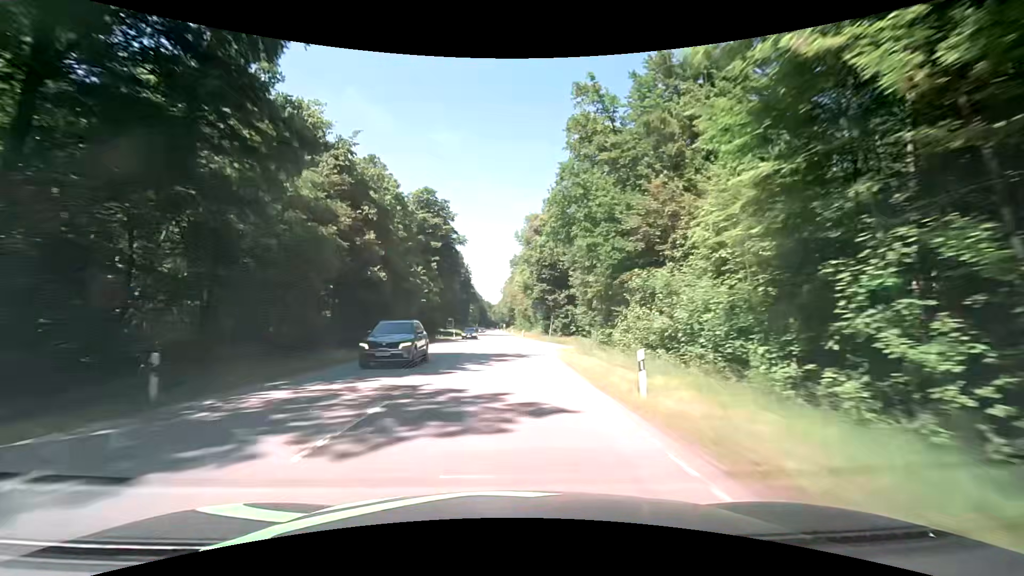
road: secondary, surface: asphalt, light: Day
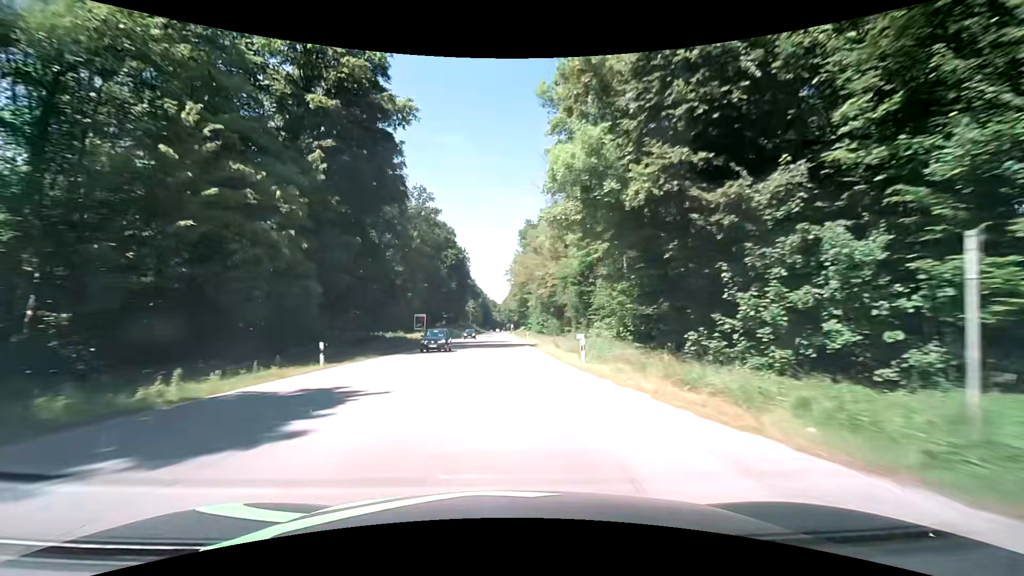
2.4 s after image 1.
(-0.7, +56.8) m; -1°
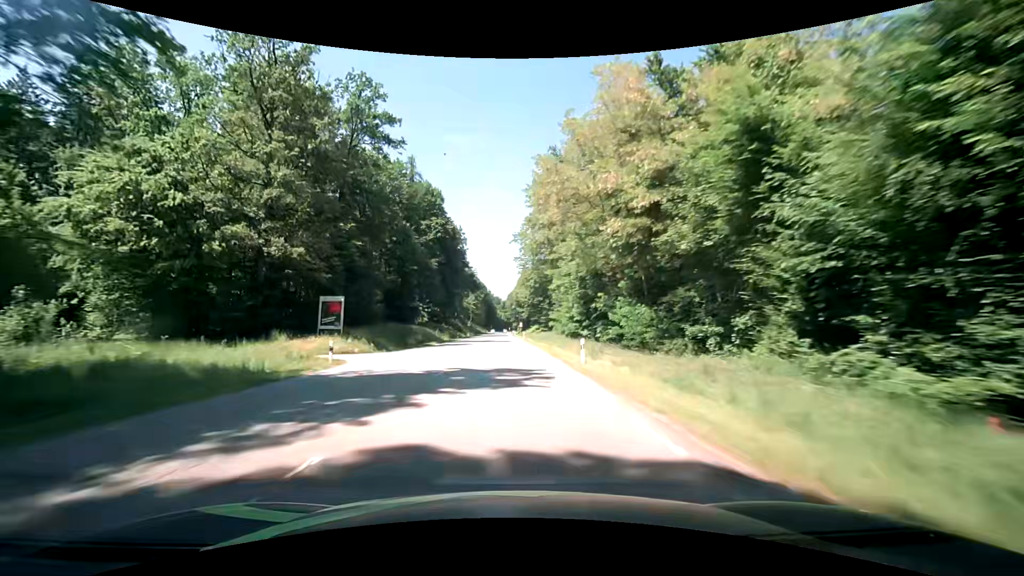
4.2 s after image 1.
(-0.2, +42.8) m; 0°
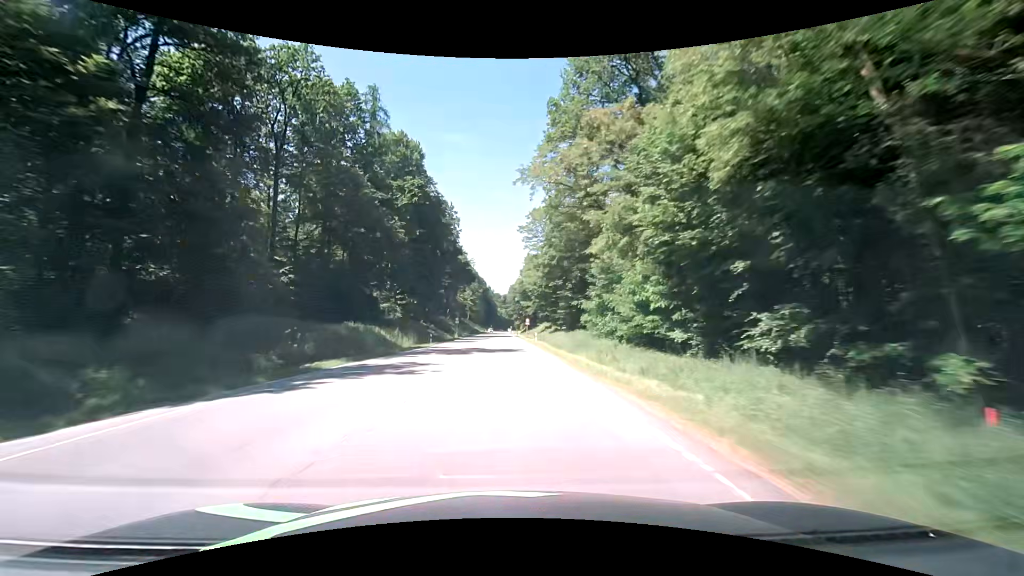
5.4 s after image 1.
(-0.2, +28.6) m; 0°
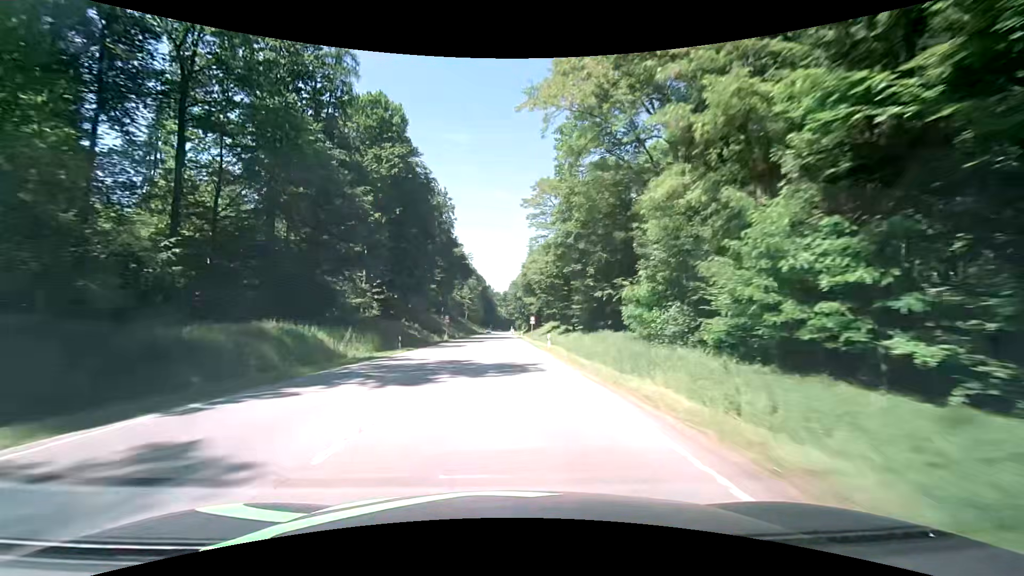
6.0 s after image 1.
(-0.2, +14.3) m; -1°
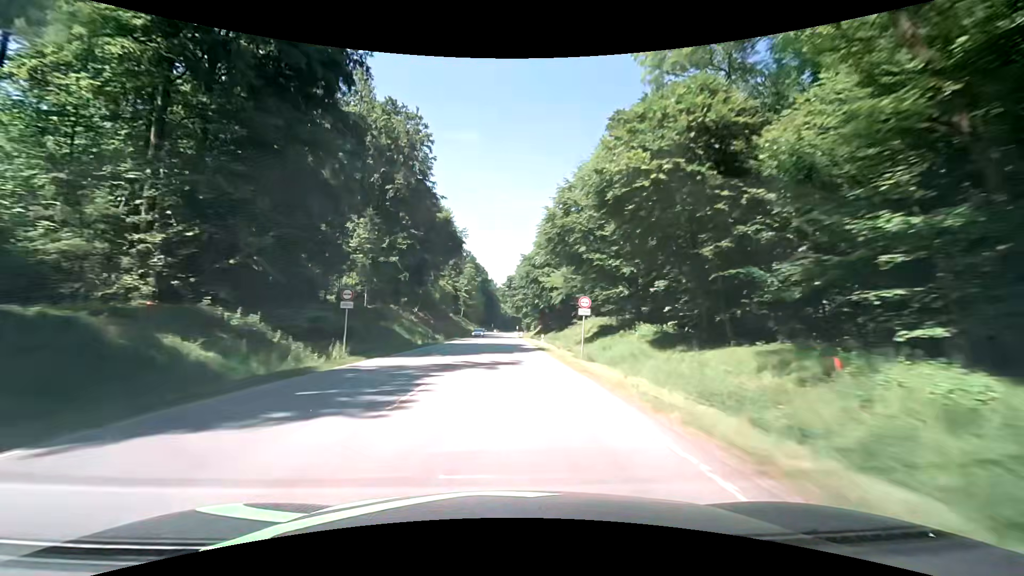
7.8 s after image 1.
(-0.1, +43.0) m; 0°
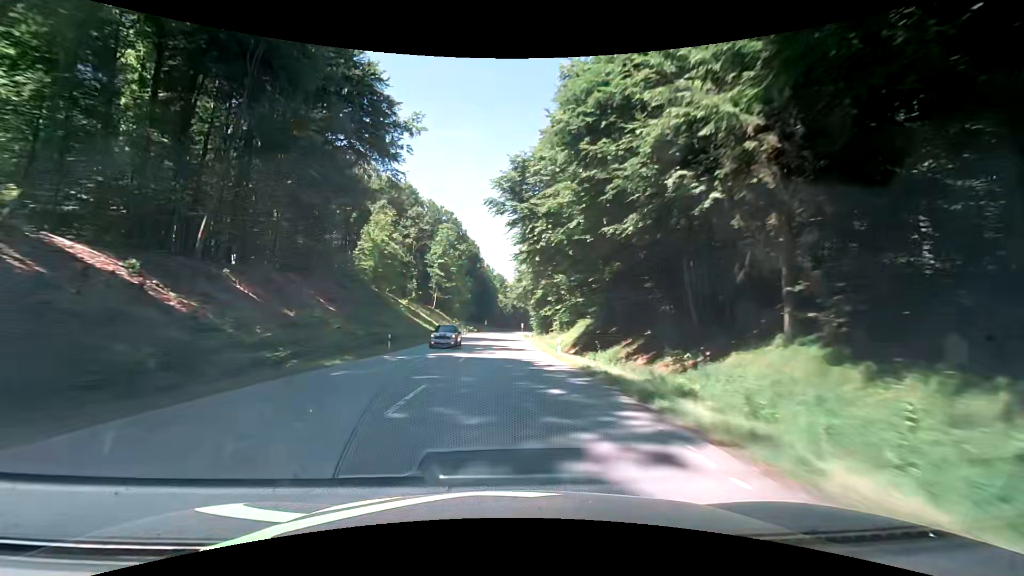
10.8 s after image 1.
(-0.7, +71.4) m; 0°
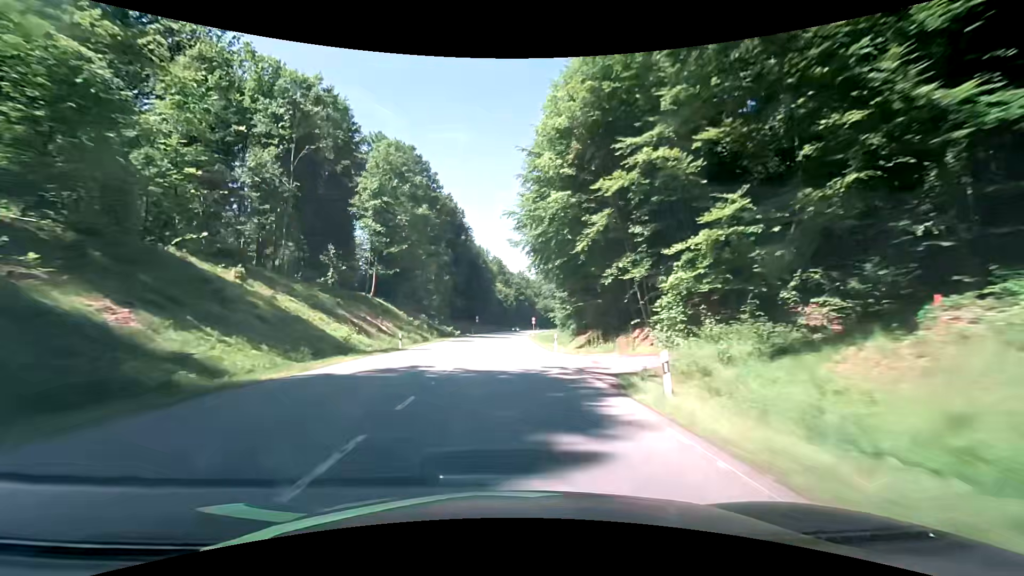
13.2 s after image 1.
(-0.2, +54.0) m; 0°
(0, +10) (0, +20) (0, +30) (0, +40) (+1, +50) (+1, +60) (+1, +70) (+2, +80) (+2, +90) (+3, +100) m
